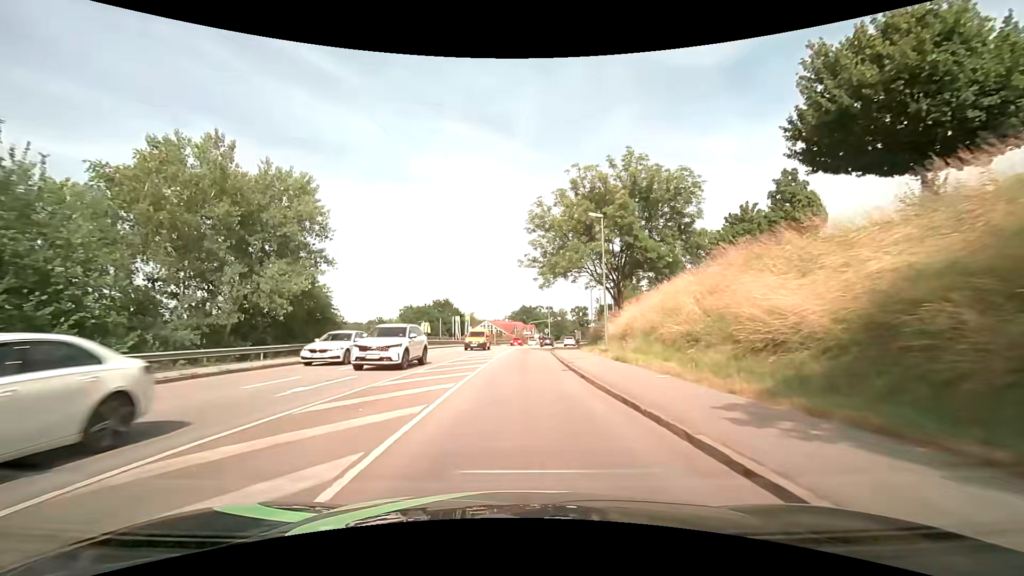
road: tertiary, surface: asphalt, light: Day
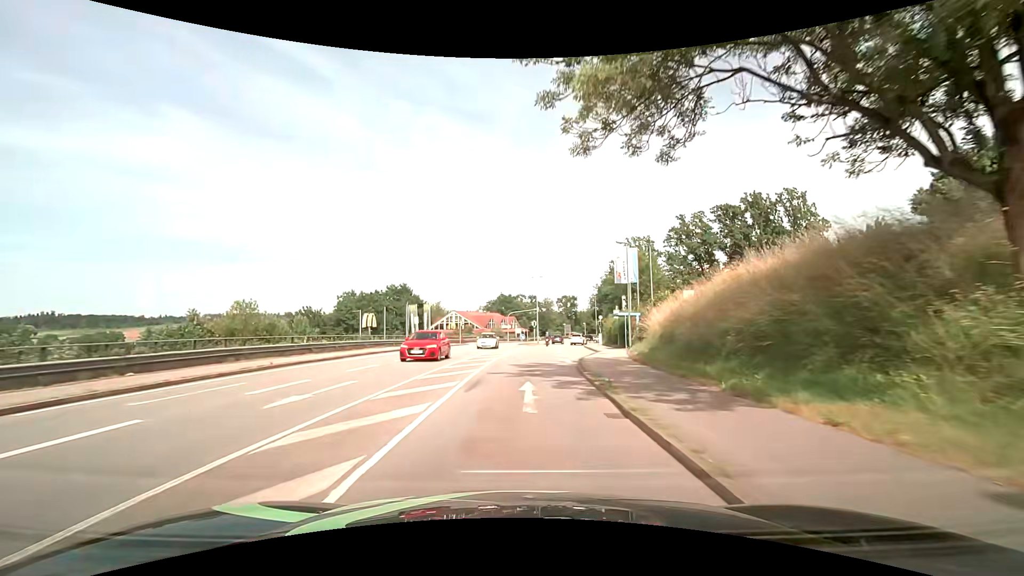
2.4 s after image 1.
(+0.2, +31.5) m; +2°
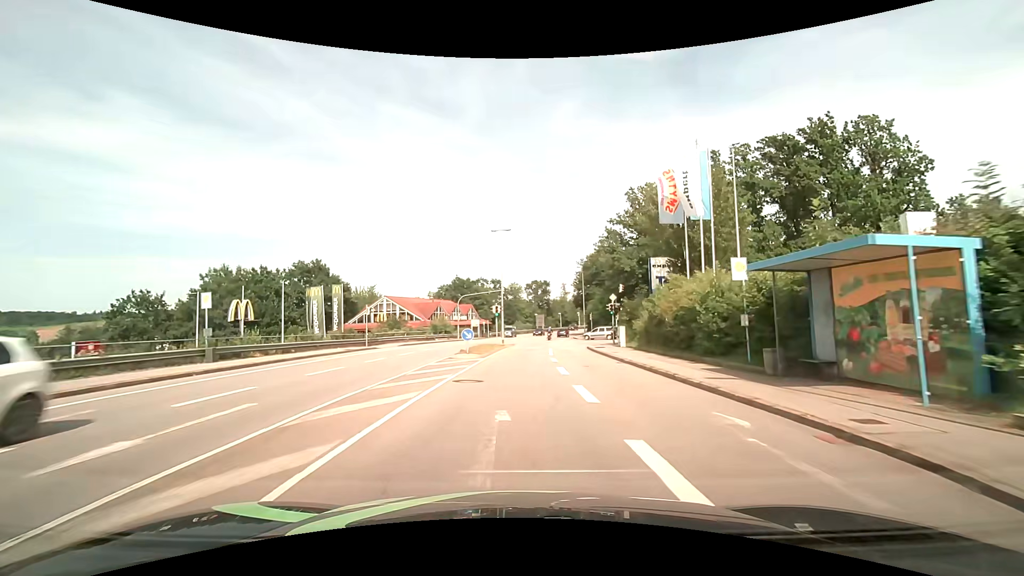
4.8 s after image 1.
(+1.2, +31.3) m; +4°
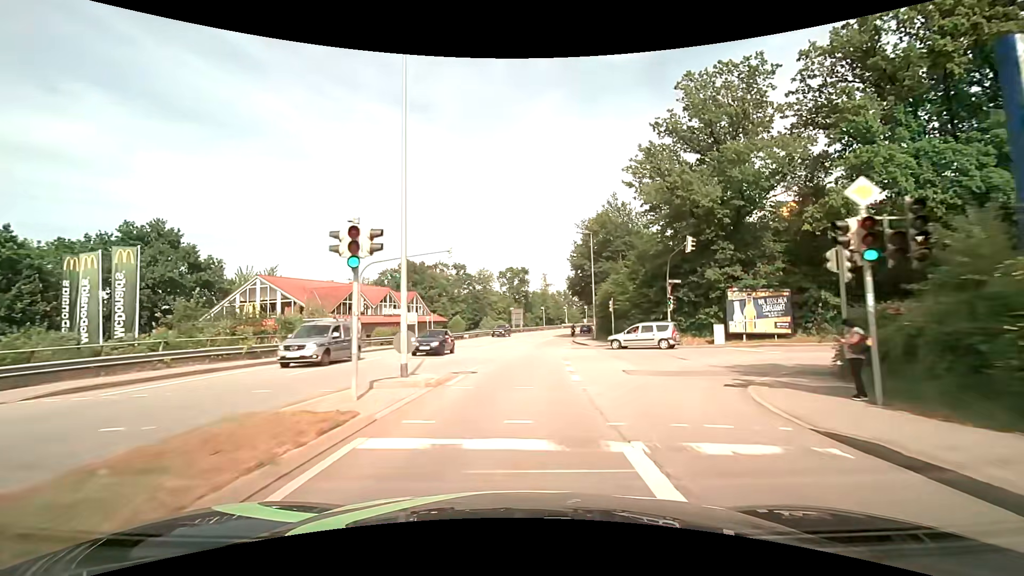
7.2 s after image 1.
(+0.8, +31.6) m; +3°
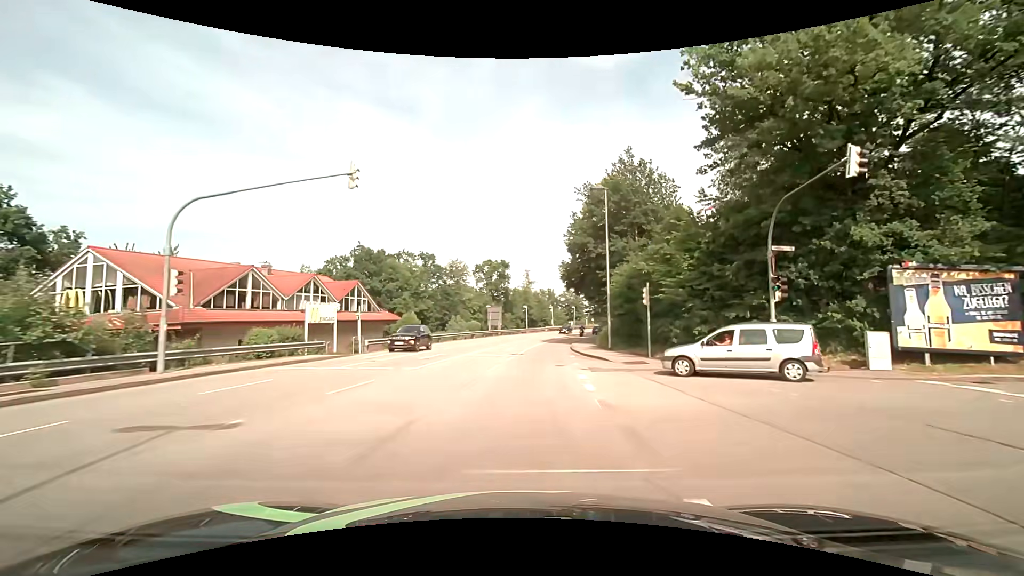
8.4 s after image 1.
(+0.3, +16.0) m; +2°
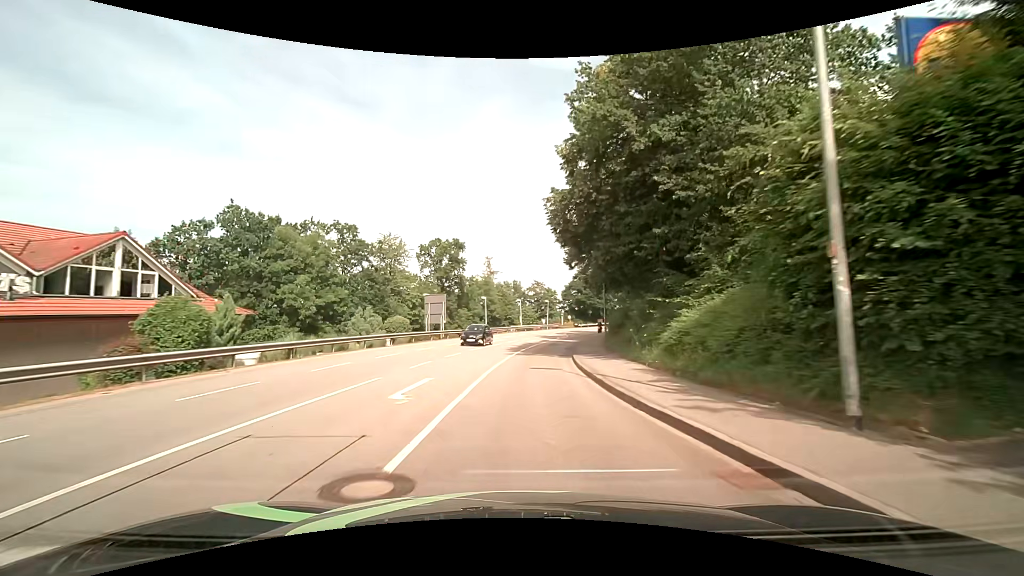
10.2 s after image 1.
(+0.9, +24.2) m; +4°
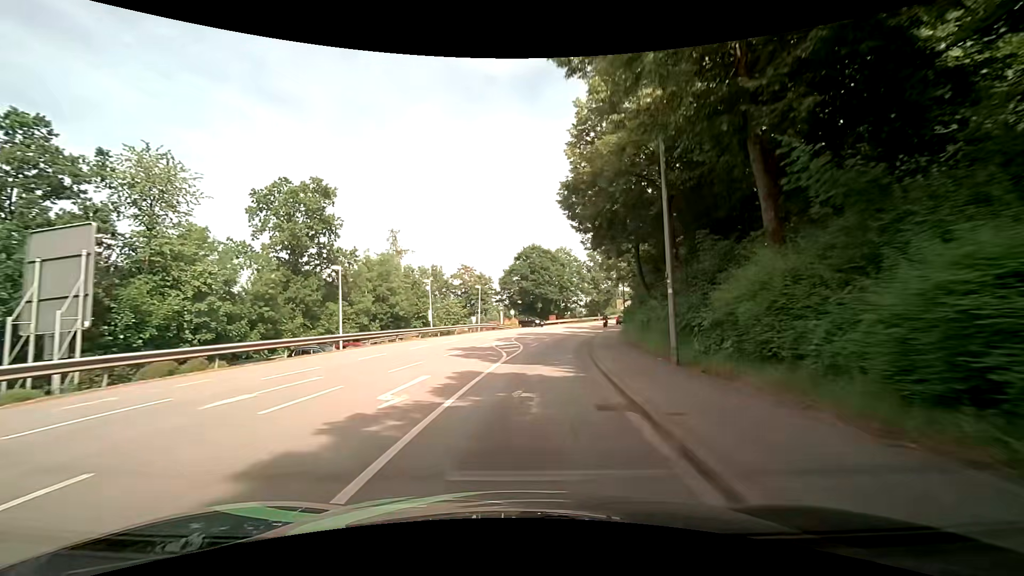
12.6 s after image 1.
(+2.0, +32.1) m; +8°
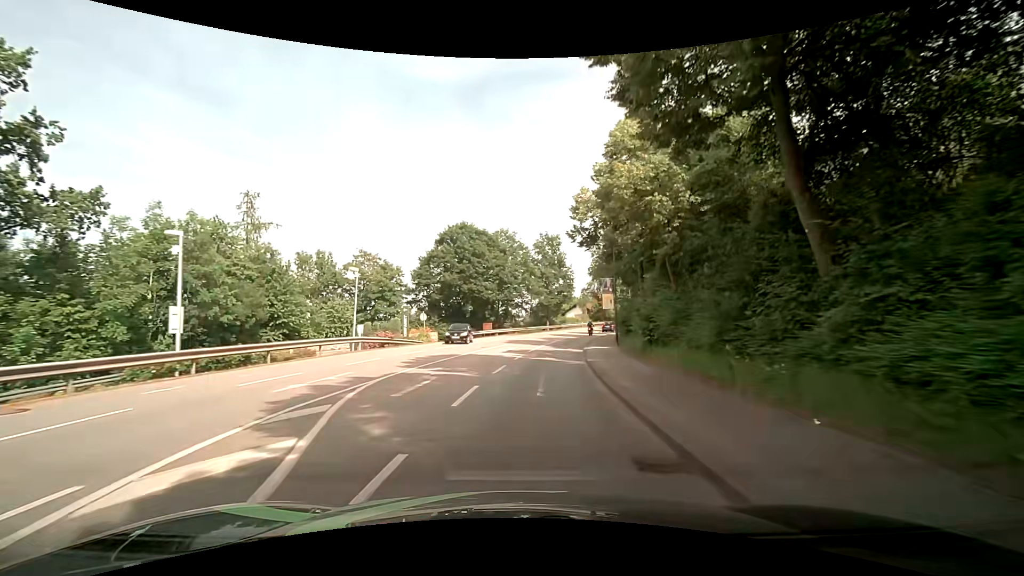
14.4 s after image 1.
(+1.3, +23.5) m; +8°
(0, +10) (+1, +20) (+2, +30) (+3, +40) (+5, +50) (+8, +59) (+11, +69) (+14, +78) (+18, +87) (+23, +96) m
